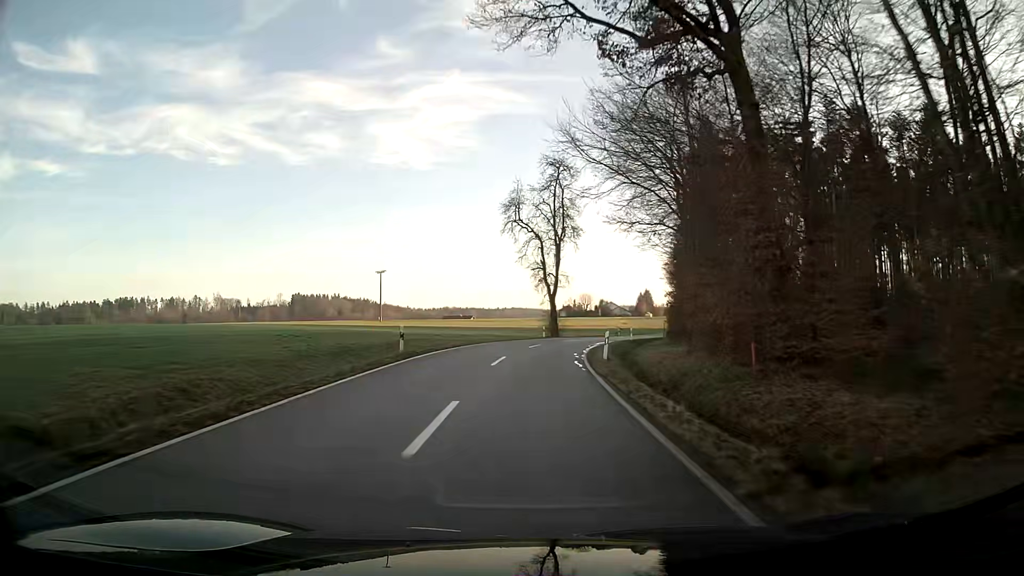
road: tertiary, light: Day
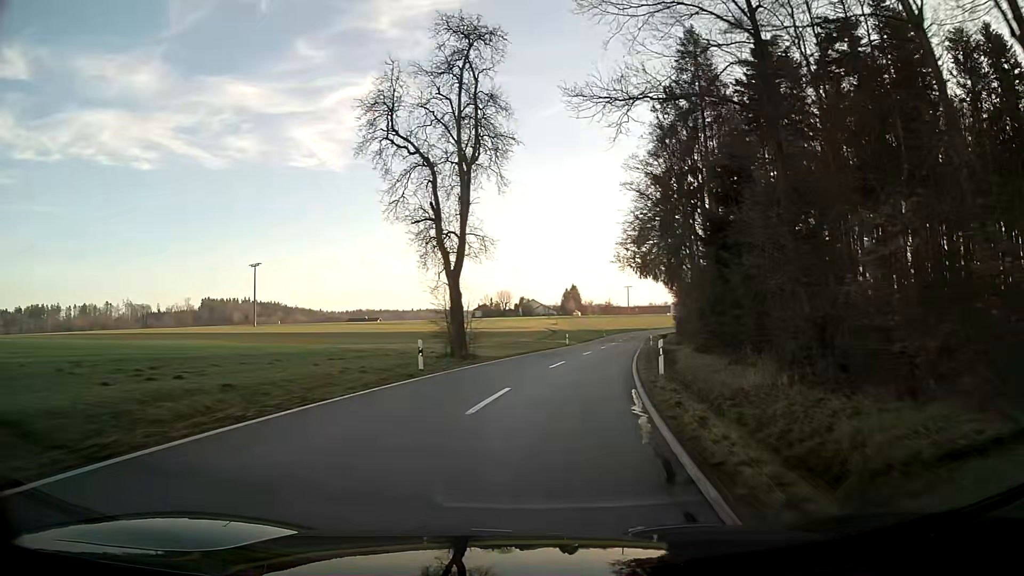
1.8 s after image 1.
(+1.8, +32.8) m; +8°
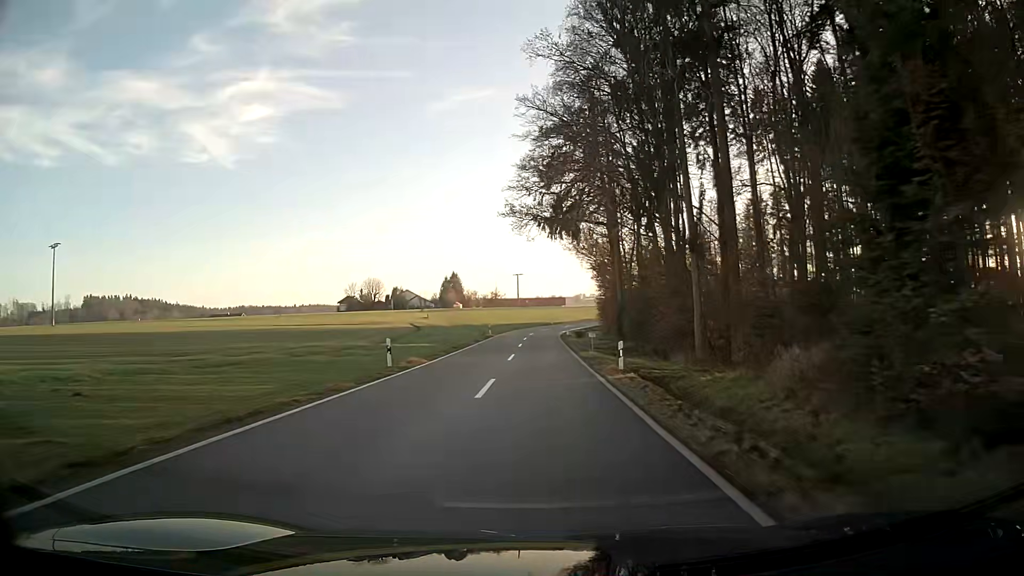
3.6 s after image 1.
(+3.1, +34.1) m; +8°
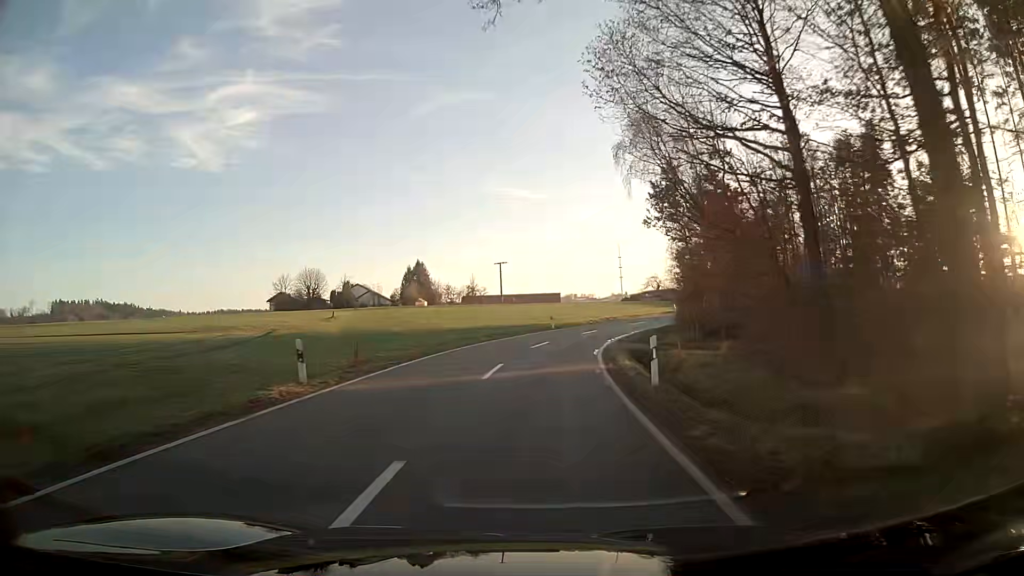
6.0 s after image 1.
(+0.6, +46.5) m; +1°
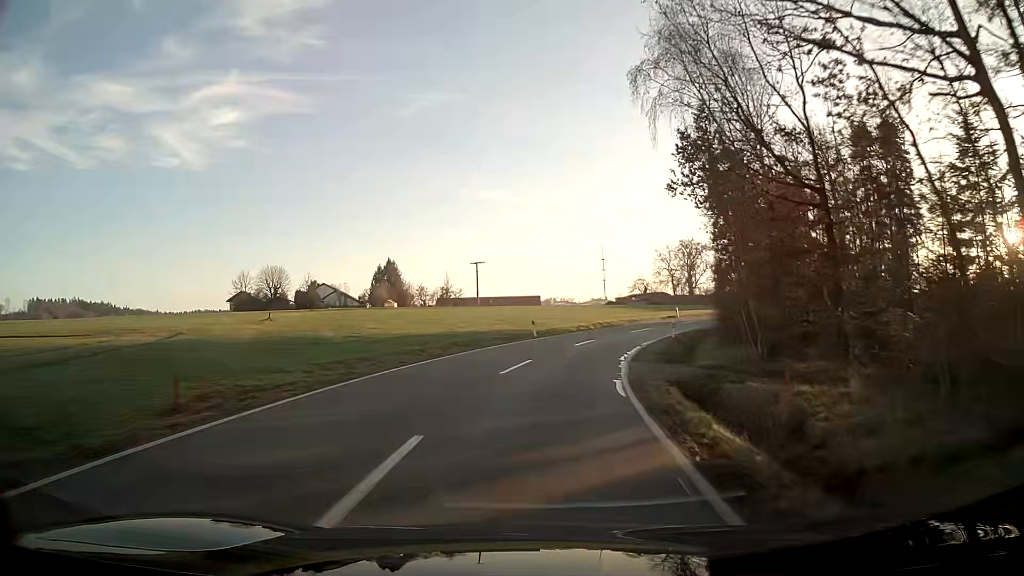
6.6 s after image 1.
(+0.3, +11.0) m; +3°
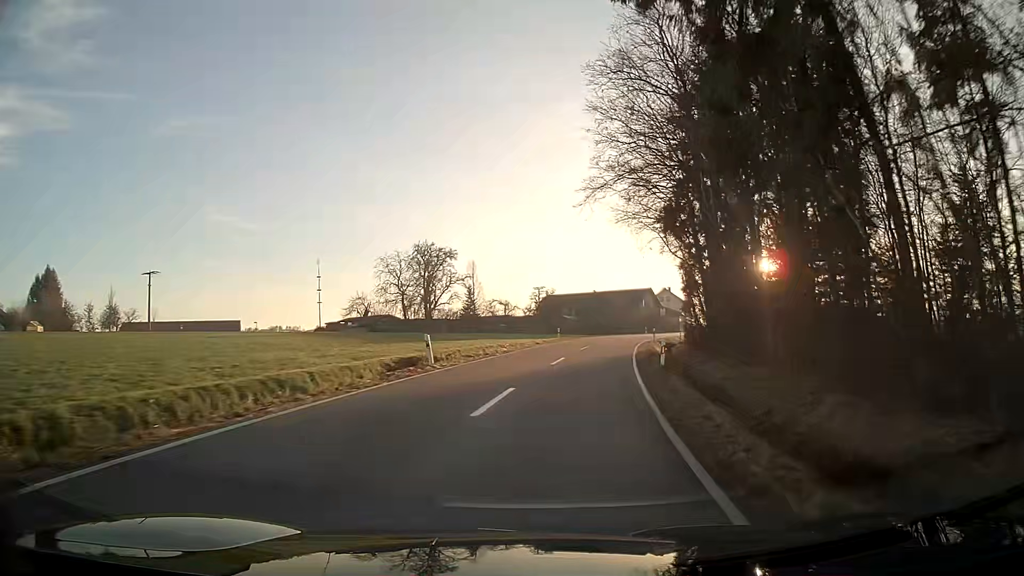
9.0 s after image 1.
(+7.7, +40.5) m; +23°
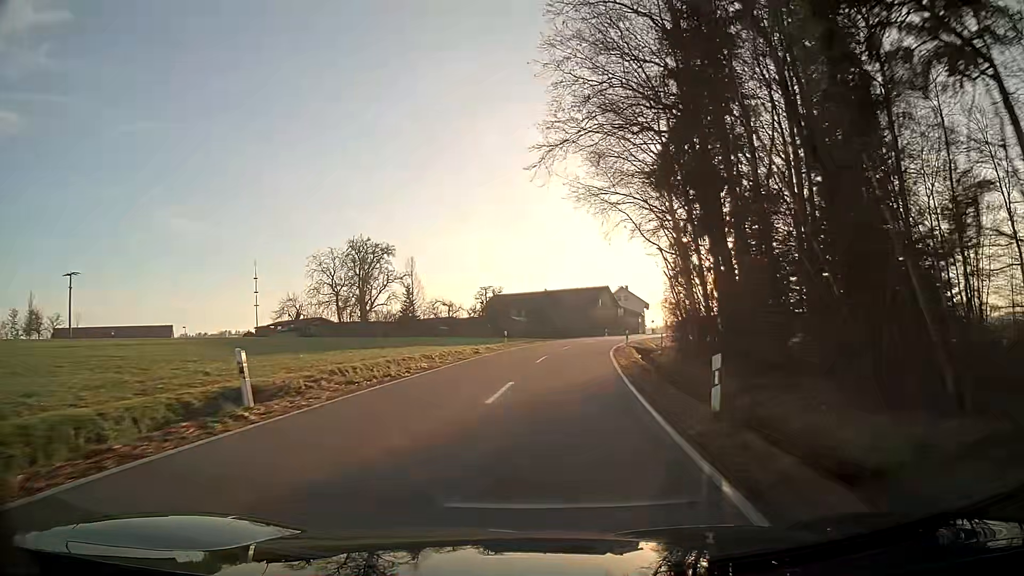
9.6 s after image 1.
(+0.3, +10.4) m; +3°
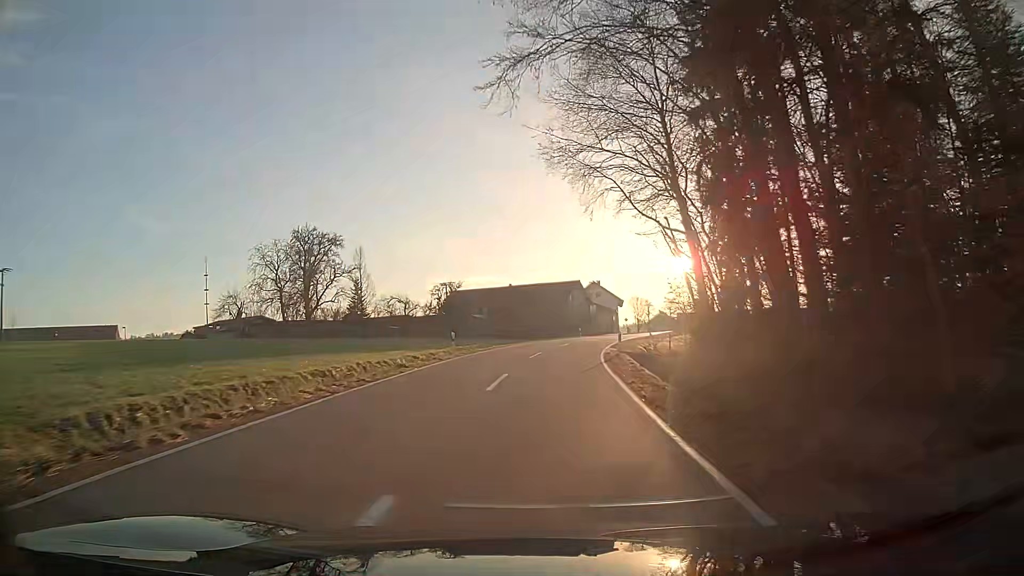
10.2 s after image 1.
(+0.3, +10.6) m; +3°
